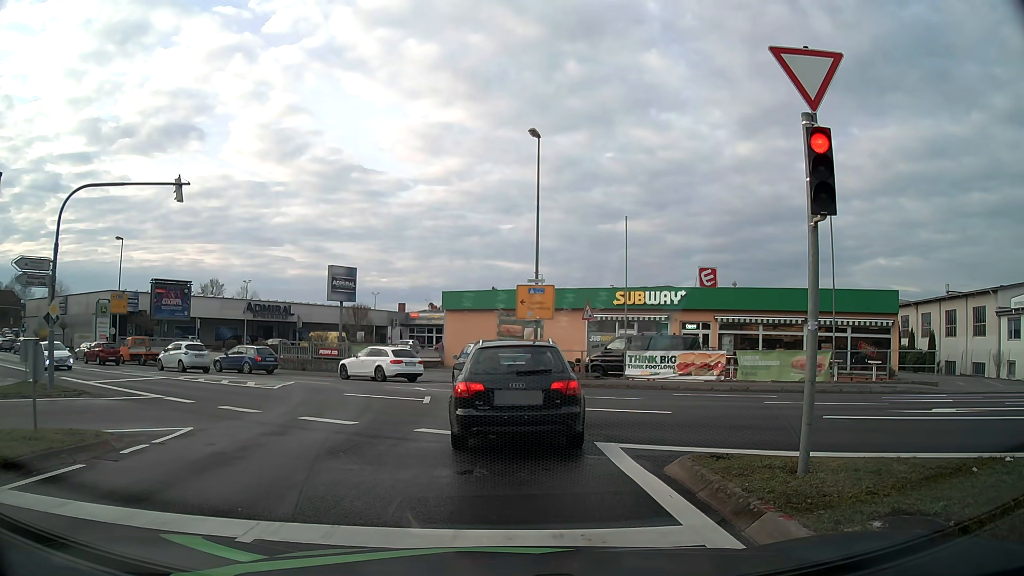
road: tertiary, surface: asphalt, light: Day
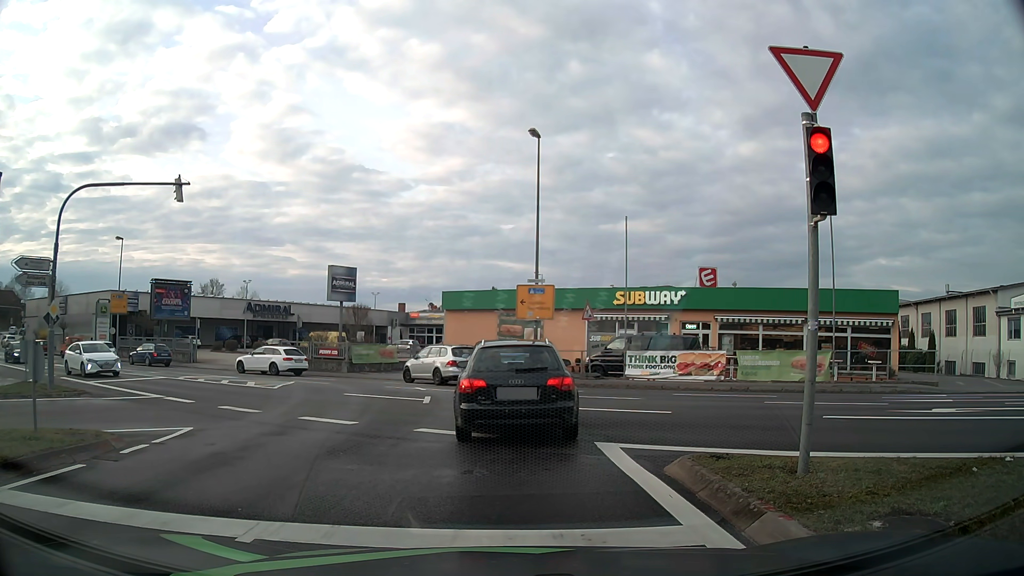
(0.0, 0.0) m; 0°
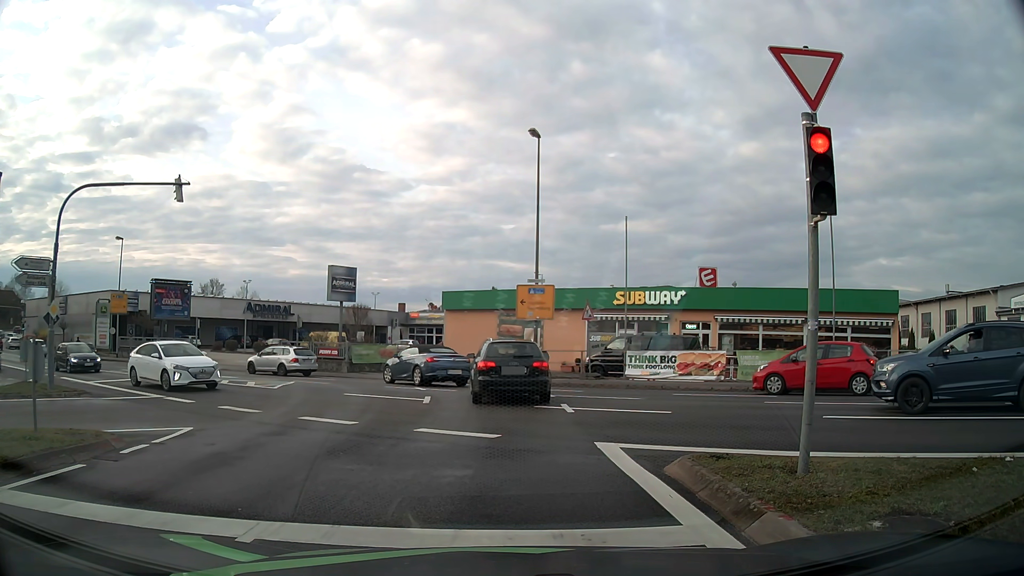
(0.0, 0.0) m; 0°
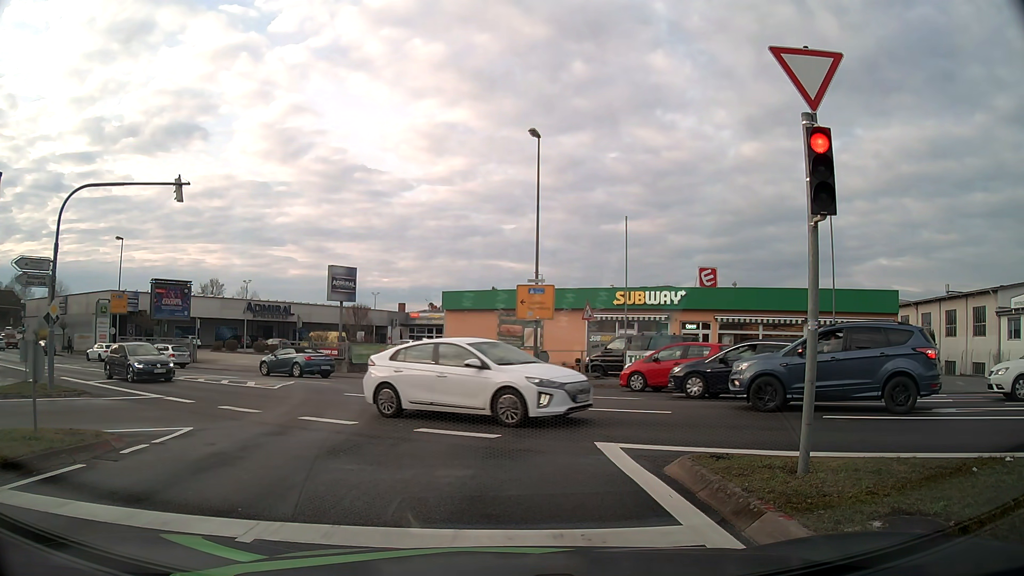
(0.0, 0.0) m; 0°
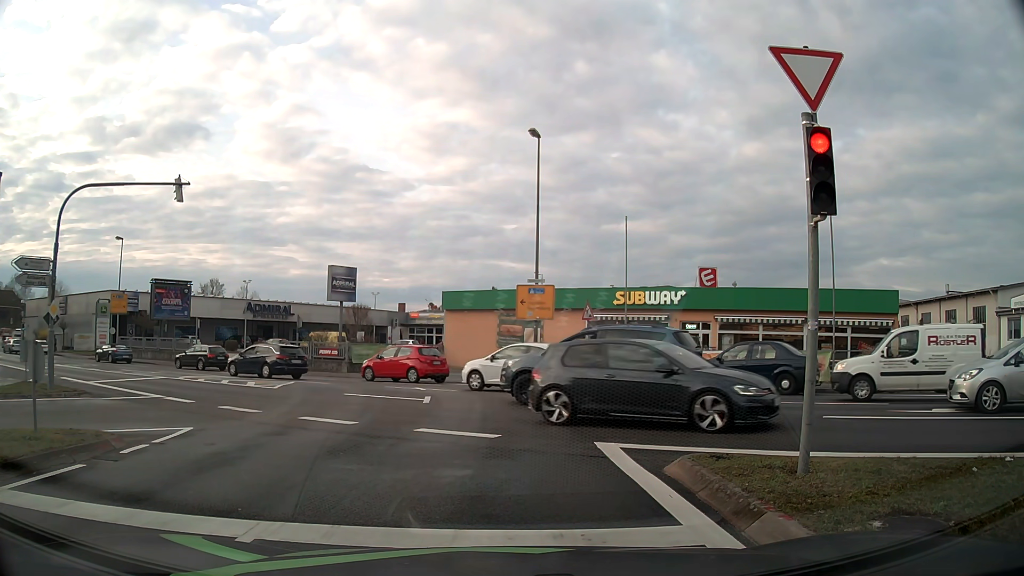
(0.0, 0.0) m; 0°
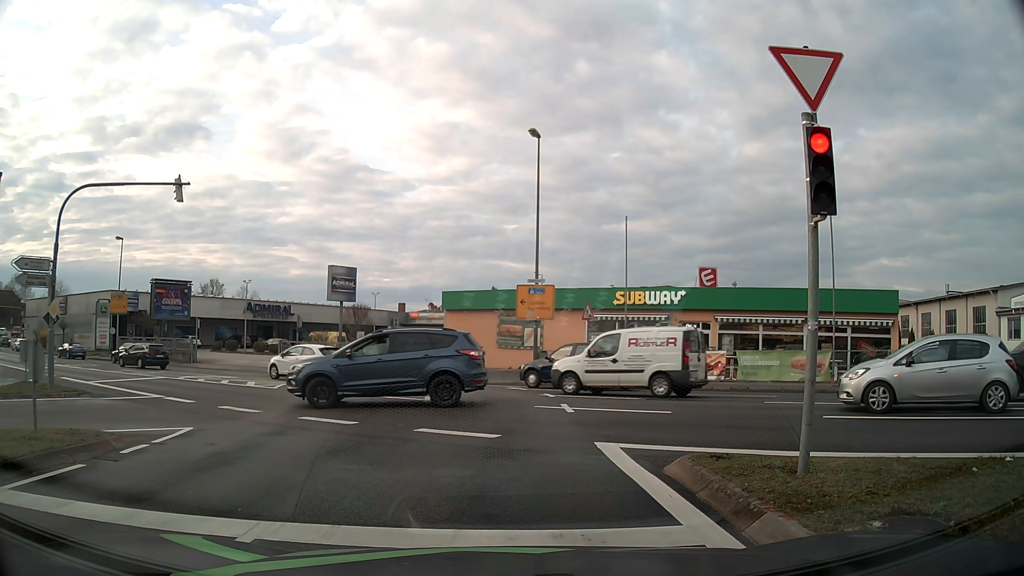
(0.0, 0.0) m; 0°
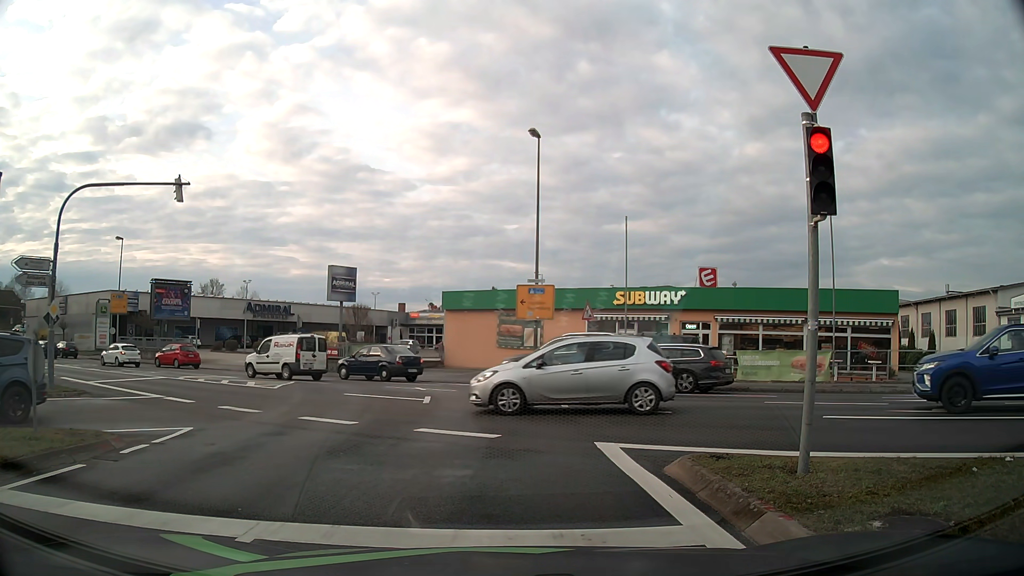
(0.0, 0.0) m; 0°
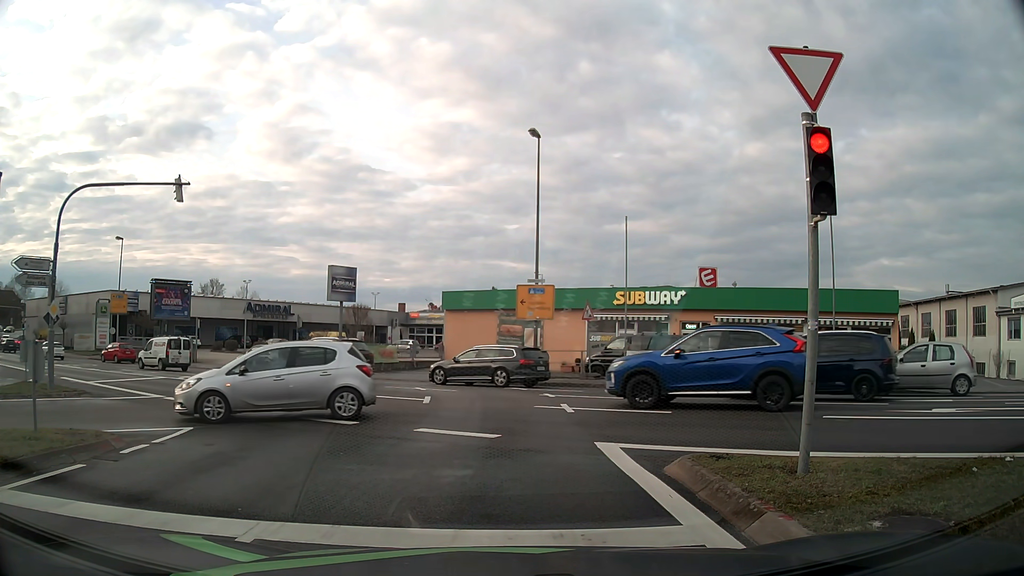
(0.0, 0.0) m; 0°
(0, +10) (0, +20) (-4, +29) (-12, +36) (-20, +41) (-29, +46) (-38, +51) (-46, +56) (-55, +61) (-63, +67) m
